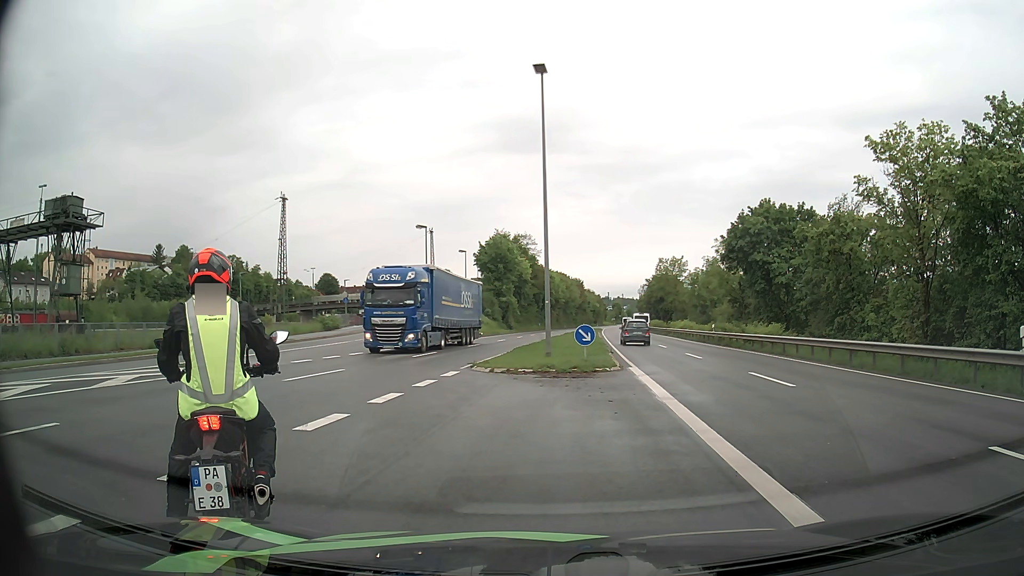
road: primary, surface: asphalt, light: Day
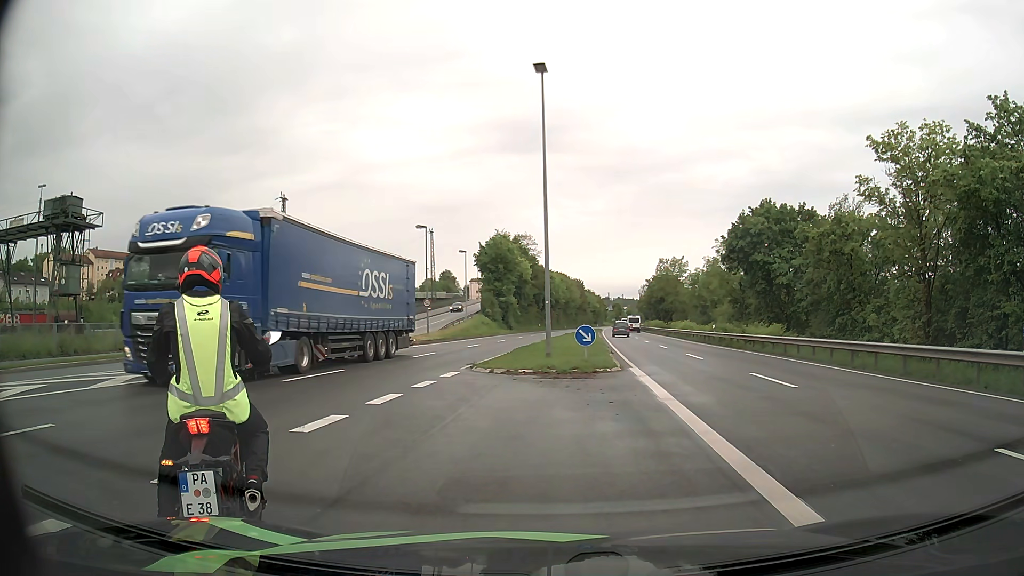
(0.0, +0.1) m; 0°
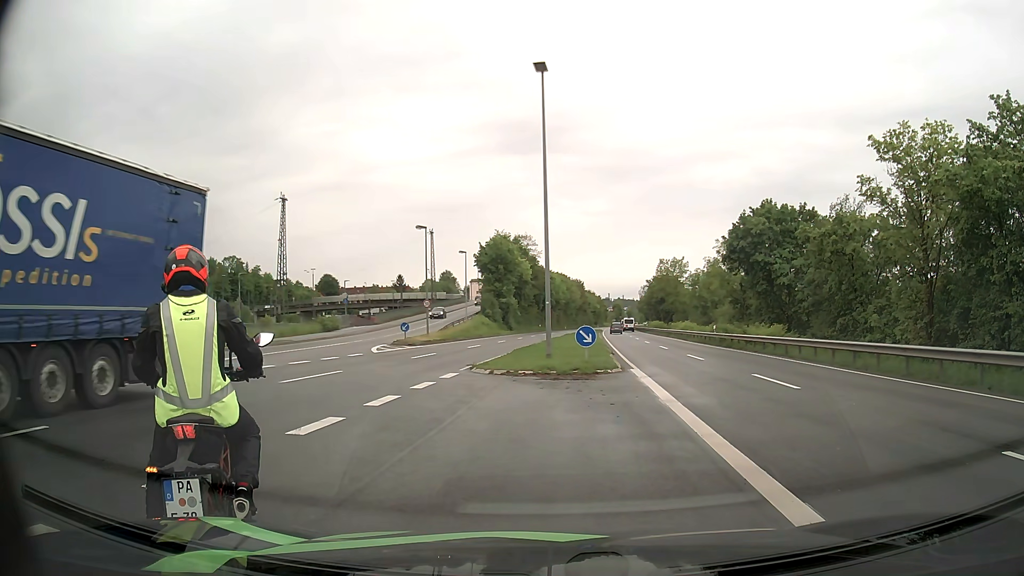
(0.0, +0.1) m; 0°
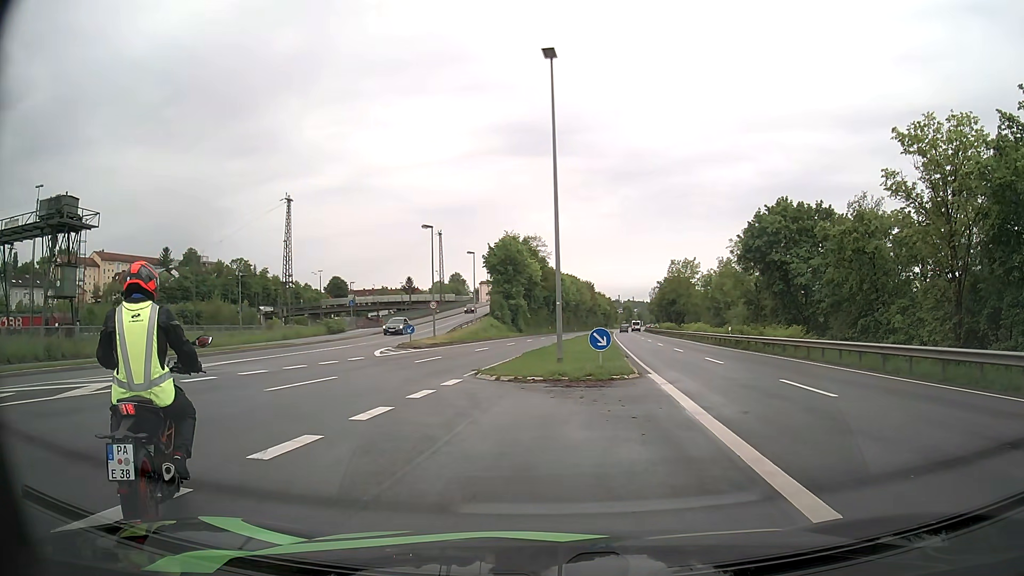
(0.0, +1.6) m; 0°
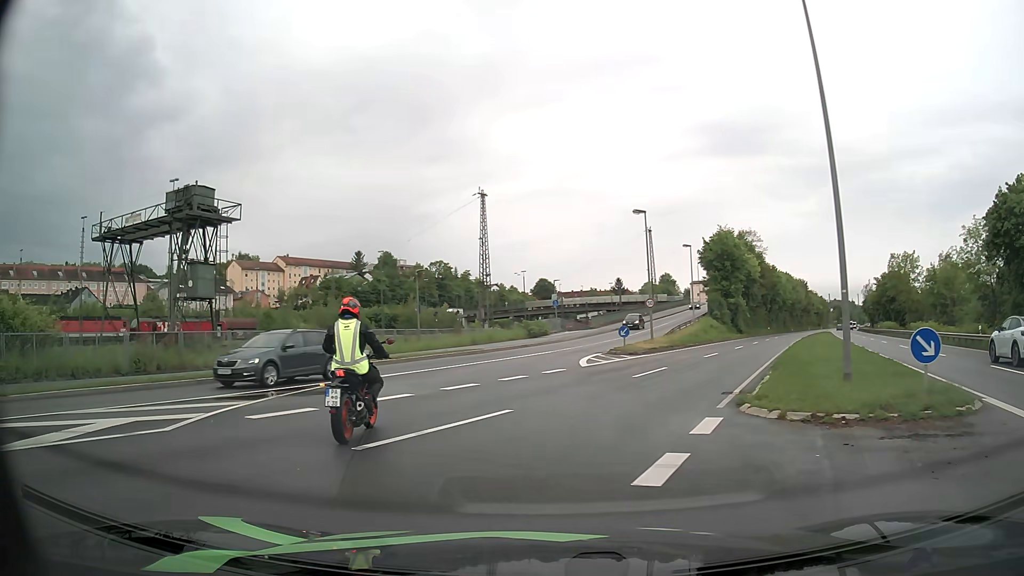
(-1.1, +7.2) m; -19°
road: primary_link
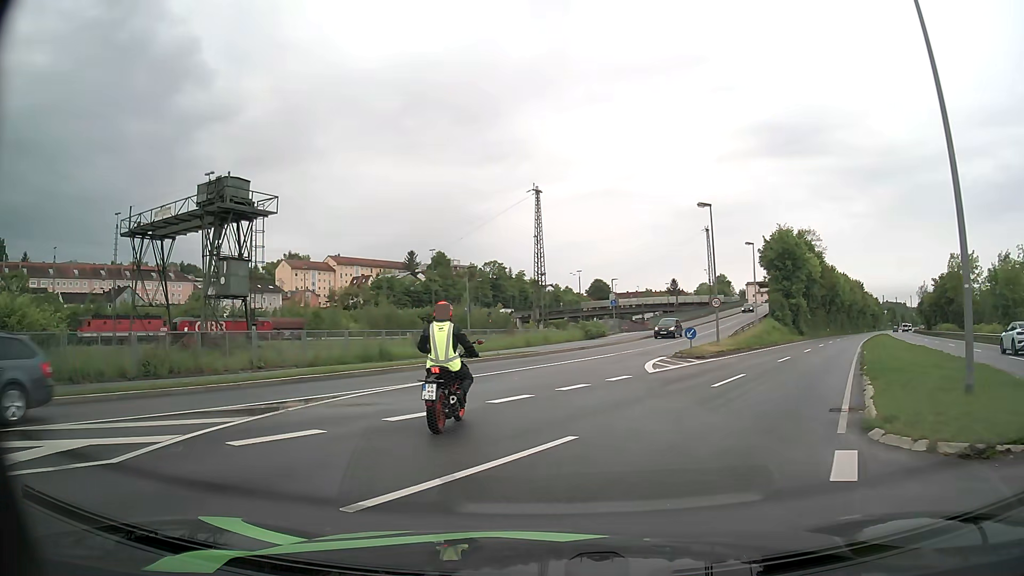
(-0.1, +2.7) m; -4°
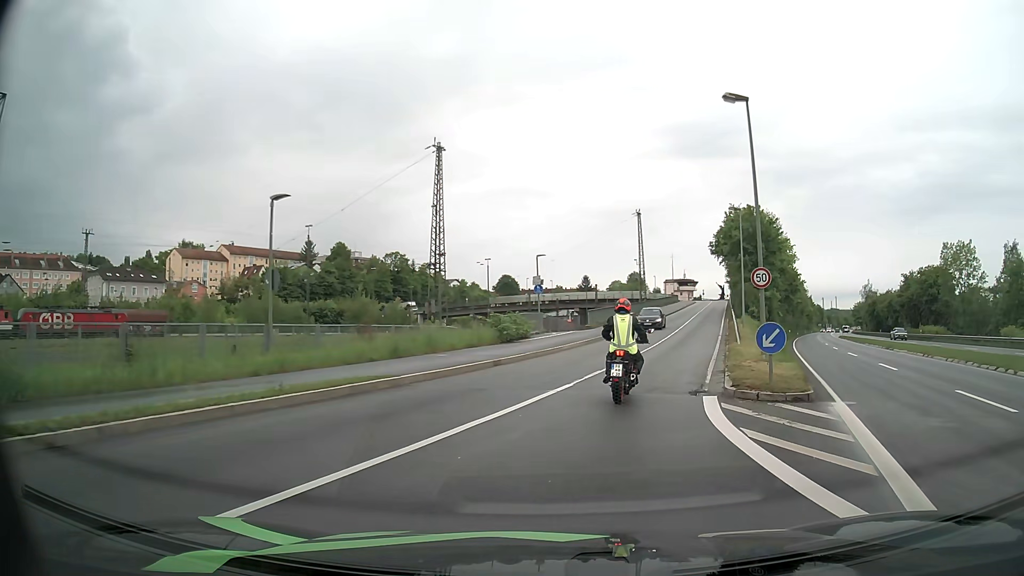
(+0.3, +19.3) m; +8°
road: unclassified
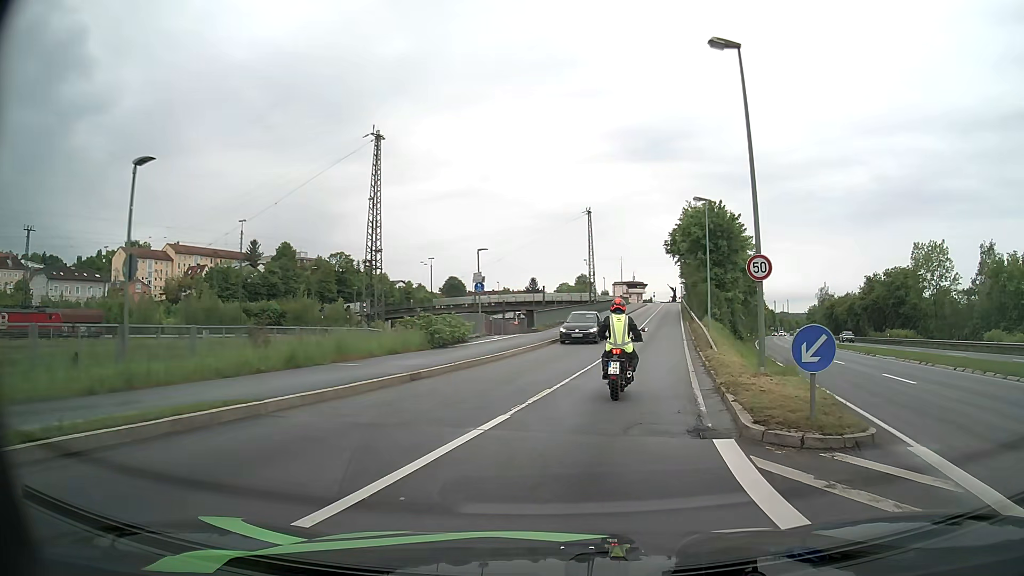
(+0.2, +4.7) m; +5°
(+1, +10) (+2, +20) (+4, +30) (+6, +40) (+8, +49) (+10, +59) (+11, +69) (+13, +79) (+15, +89) (+17, +98) m
